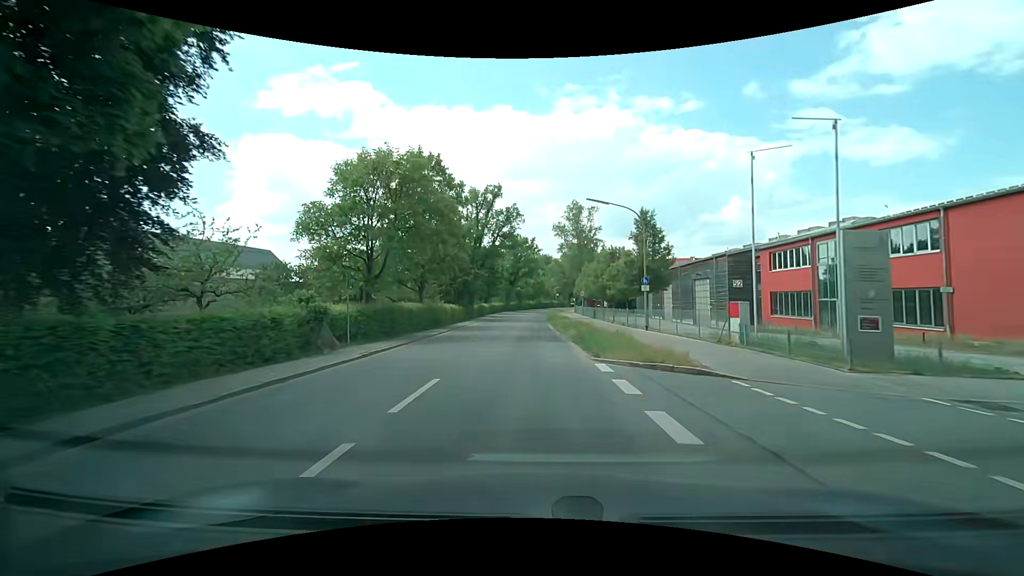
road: secondary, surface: asphalt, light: Day
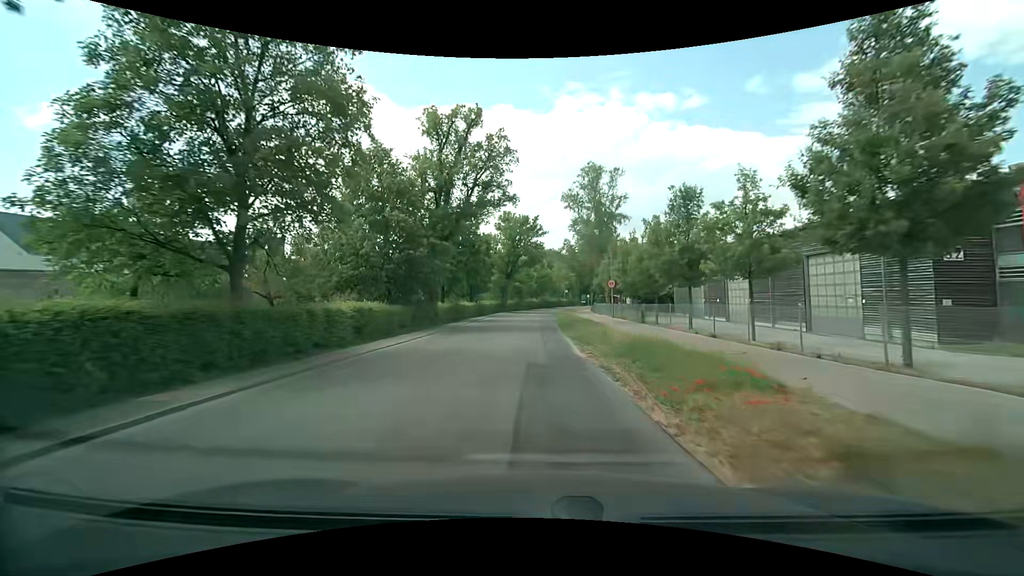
(+0.2, +22.5) m; 0°
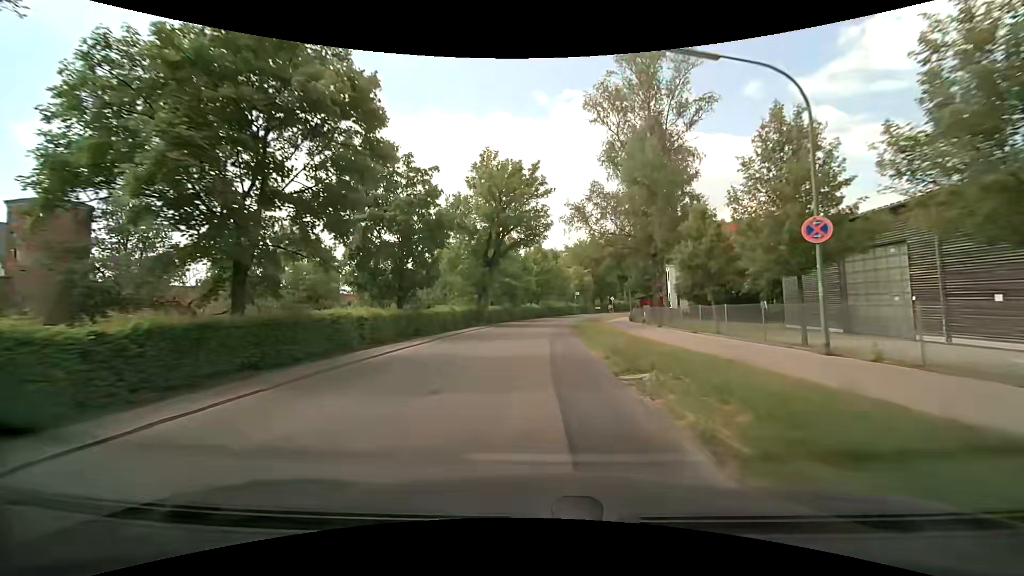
(0.0, +30.6) m; 0°
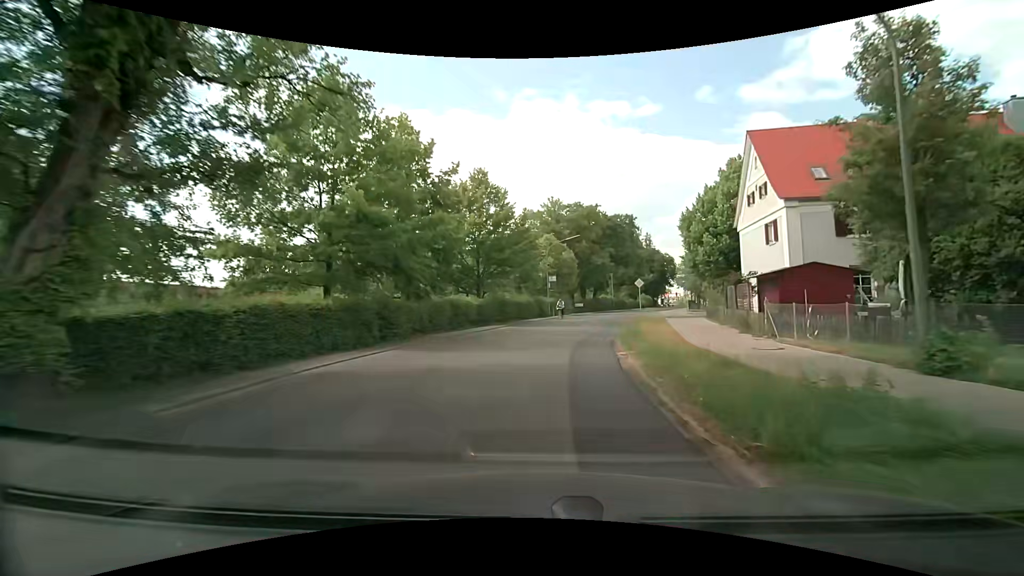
(+1.1, +36.8) m; +5°
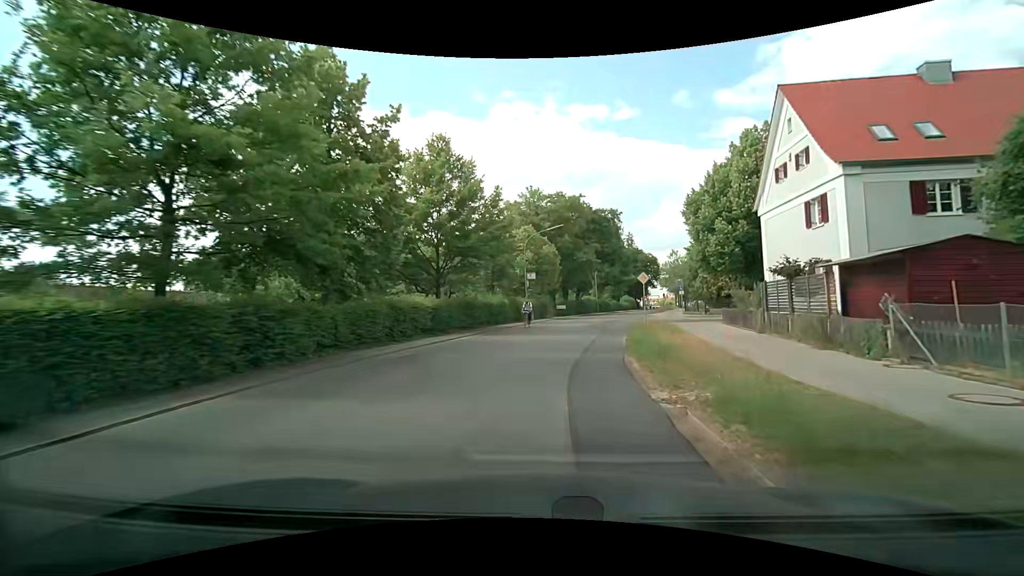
(+0.2, +7.1) m; +3°
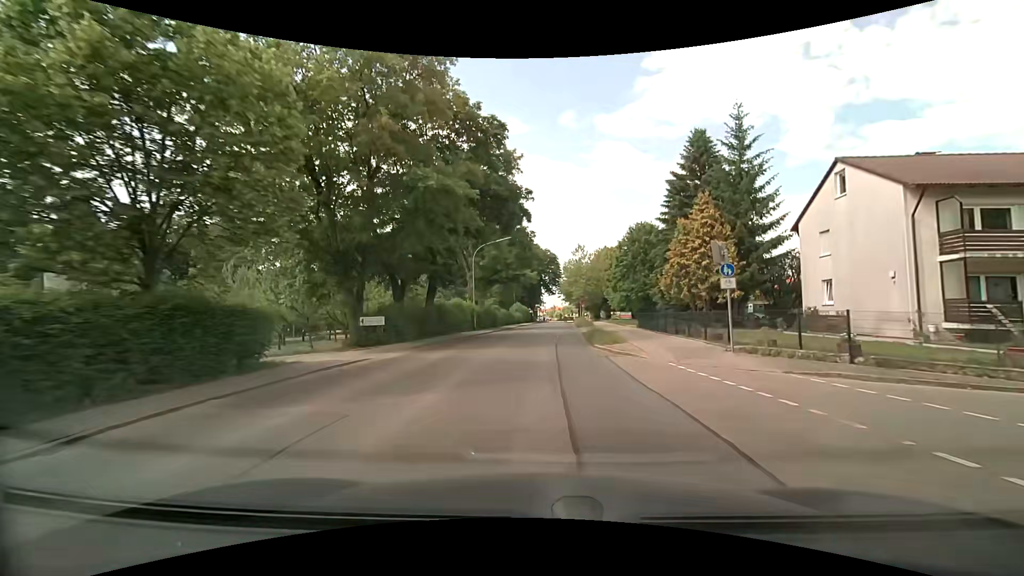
(+4.3, +35.3) m; +13°
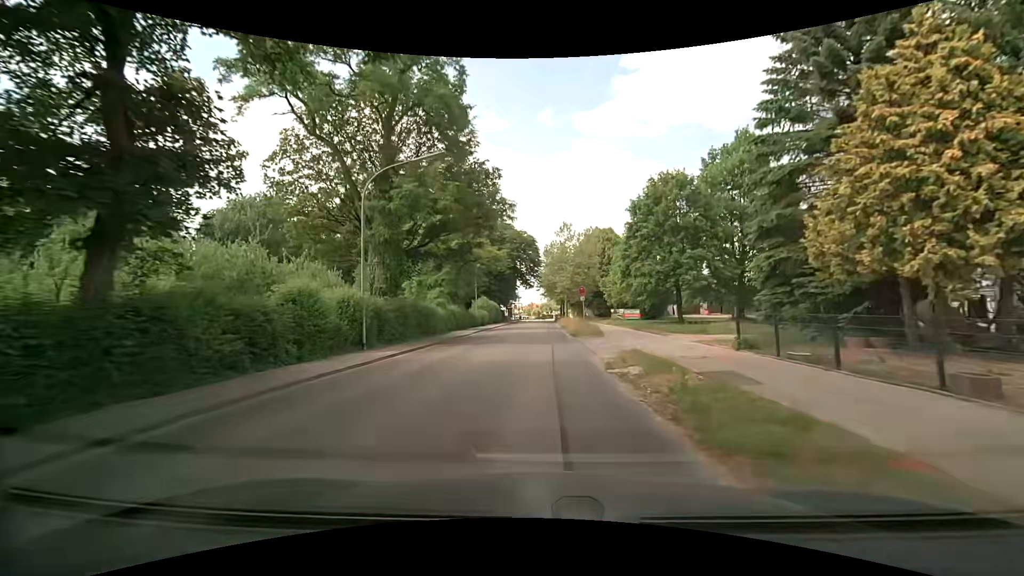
(+0.6, +21.5) m; +3°
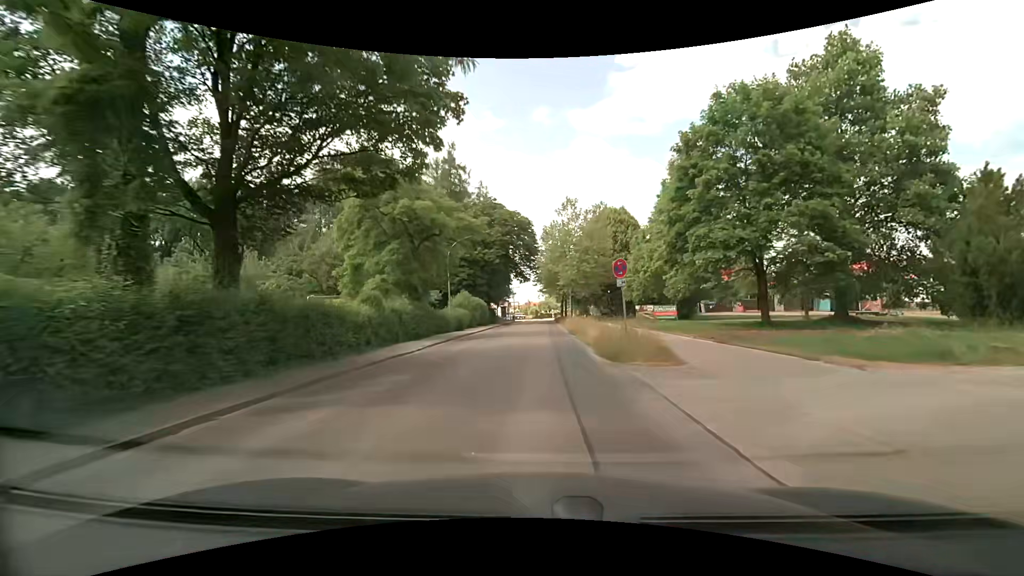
(-0.1, +14.6) m; 0°
(0, +10) (0, +20) (0, +30) (+1, +40) (+1, +50) (+1, +60) (+1, +70) (+1, +80) (+1, +90) (+1, +100) m
